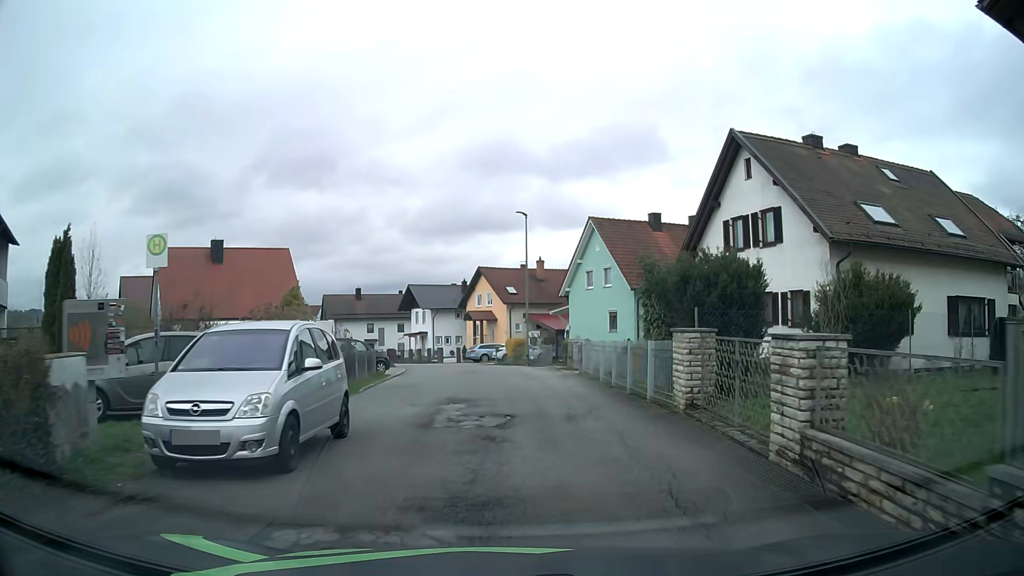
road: residential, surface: asphalt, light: Day
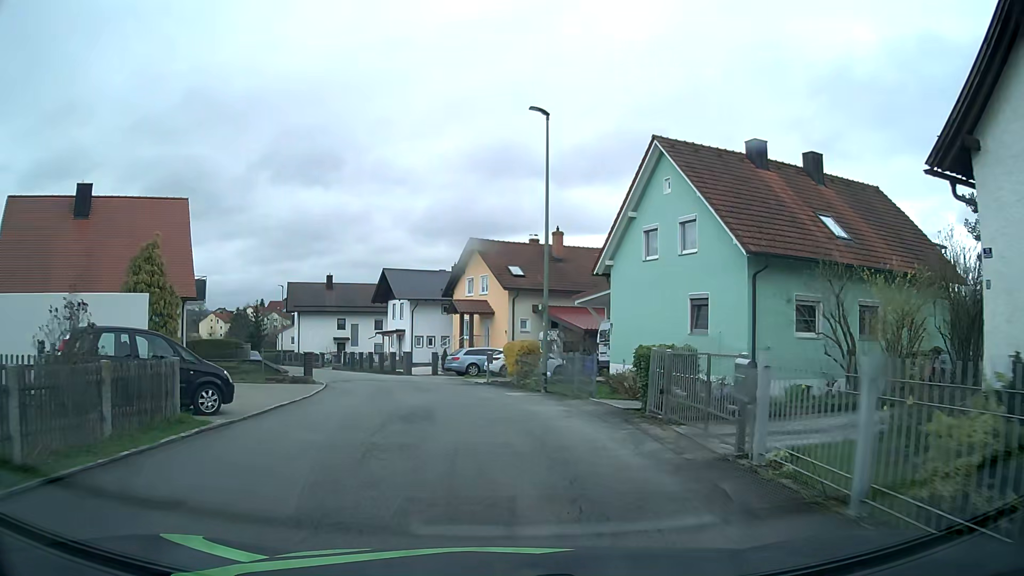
(+0.3, +17.4) m; +1°
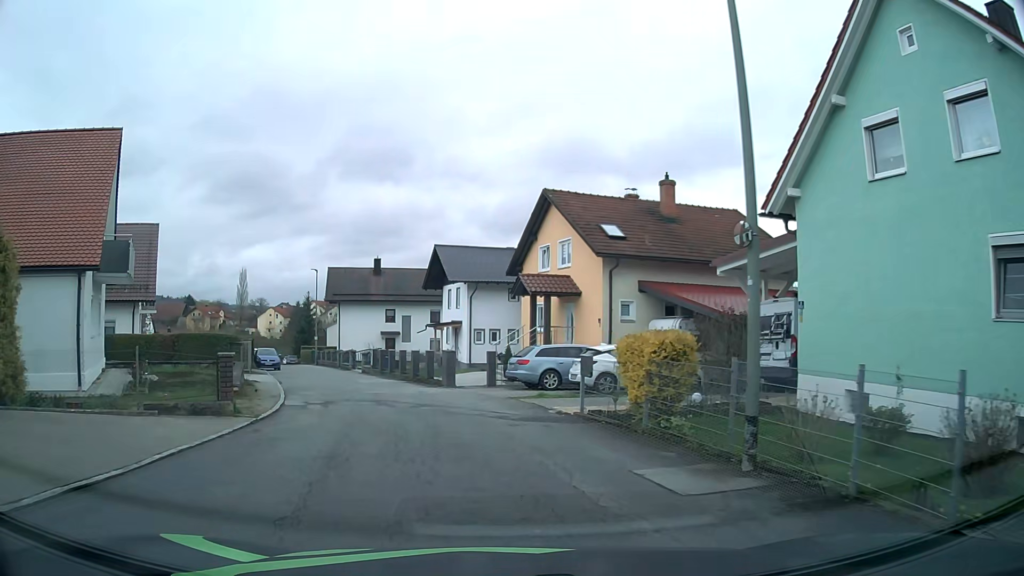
(-0.5, +12.4) m; -6°
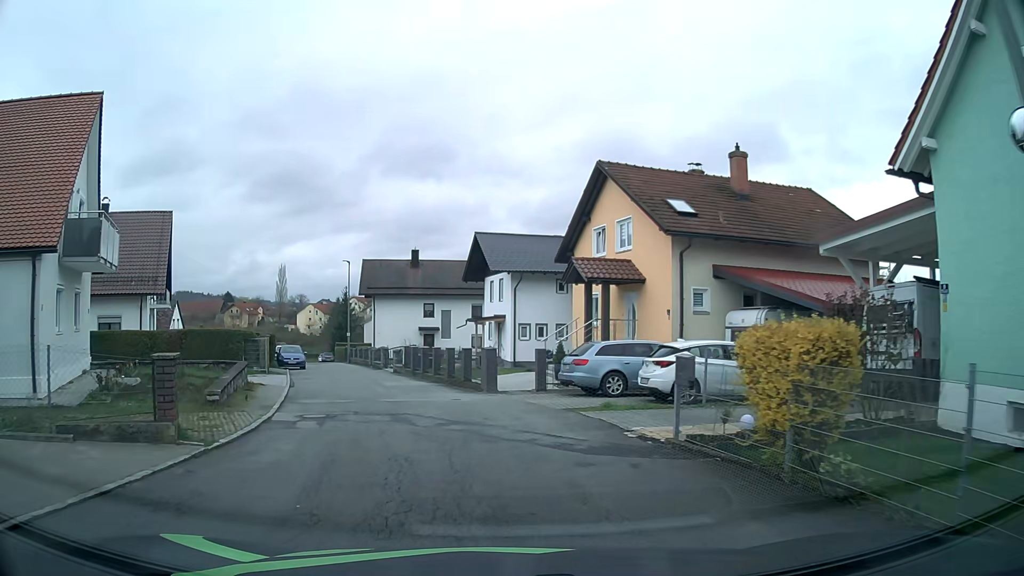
(-0.2, +4.0) m; -4°
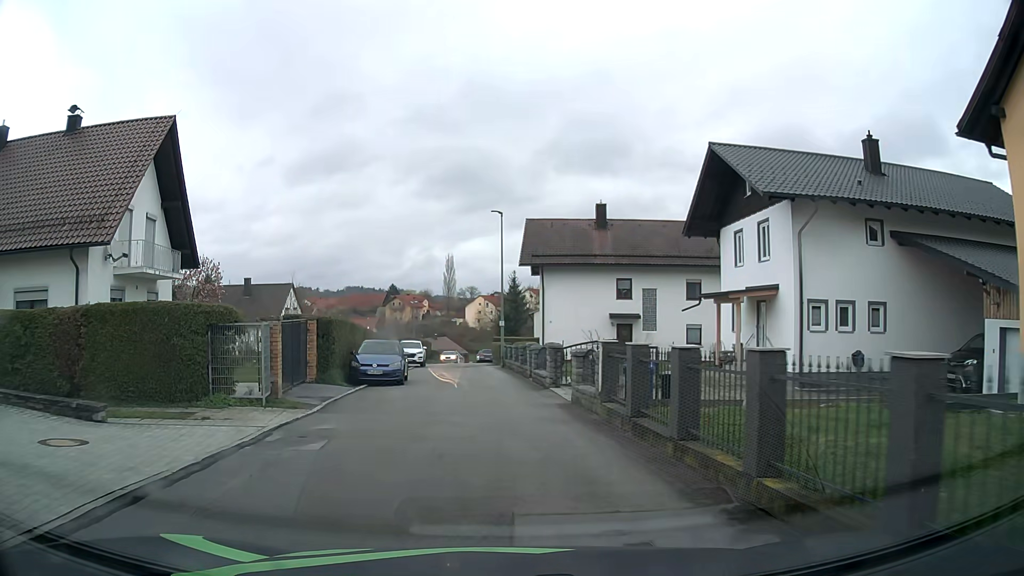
(-2.7, +19.2) m; -16°
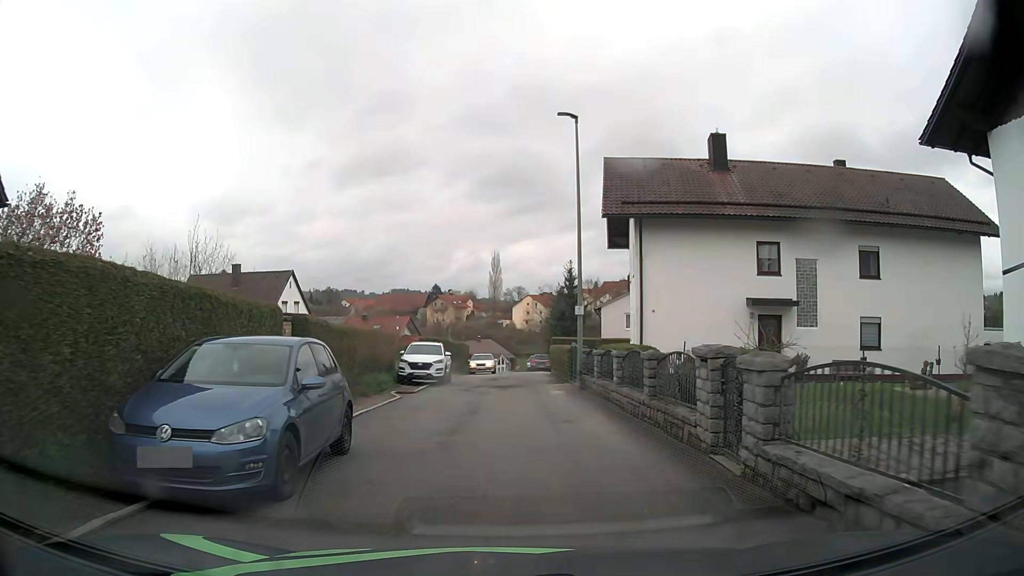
(-0.8, +16.1) m; -3°
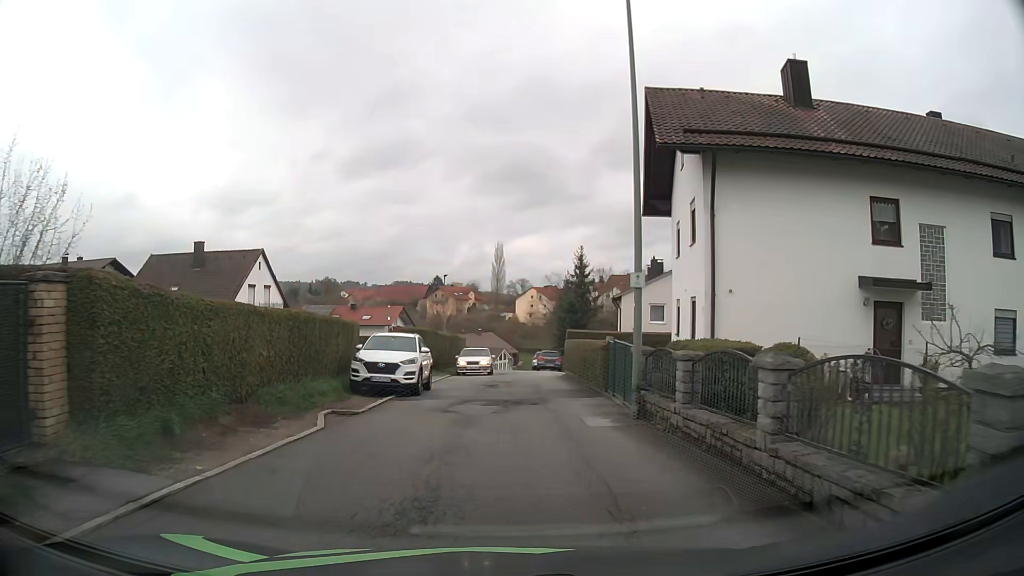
(-0.1, +8.3) m; -1°
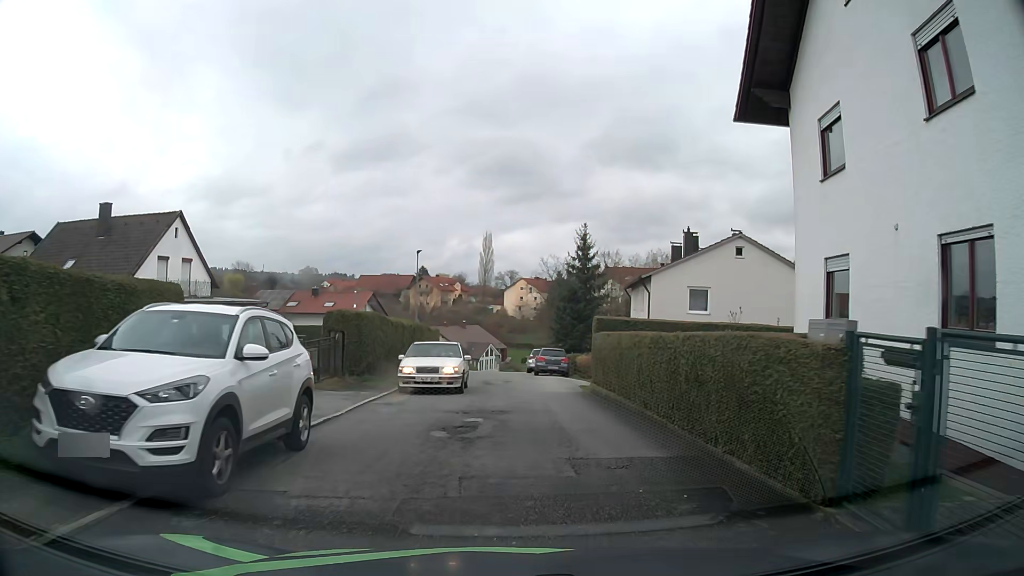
(0.0, +12.4) m; 0°
(0, +10) (+1, +20) (0, +30) (0, +40) (+1, +50) (+2, +60) (+2, +70) (-1, +80) (-7, +87) (-16, +92) m
